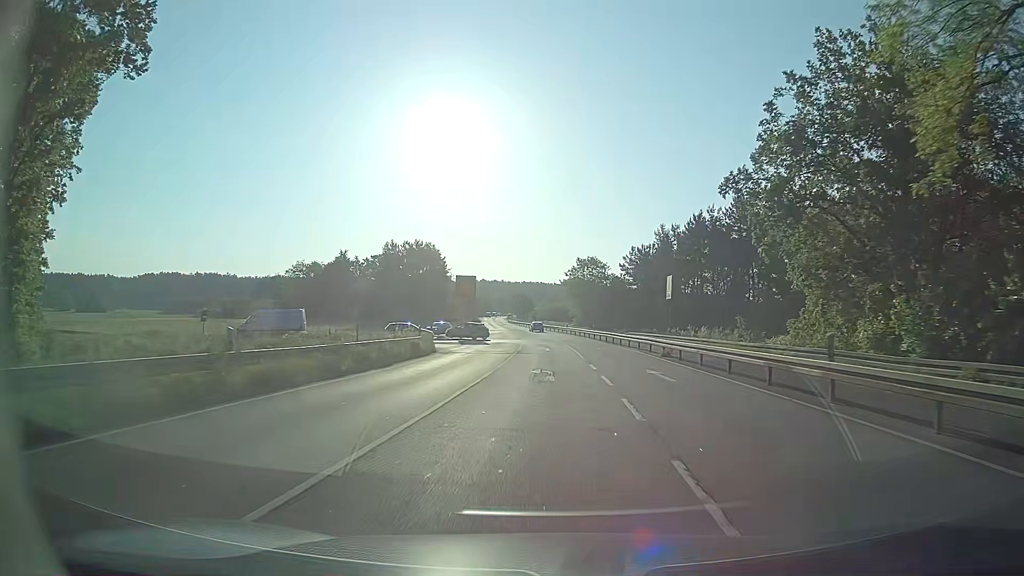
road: secondary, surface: asphalt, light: Day
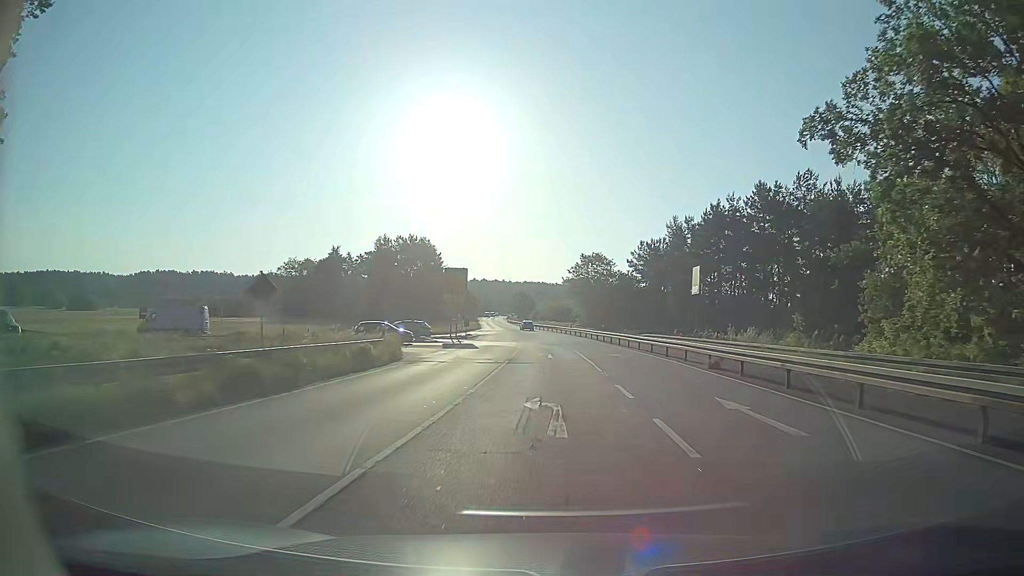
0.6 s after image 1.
(0.0, +8.8) m; -1°
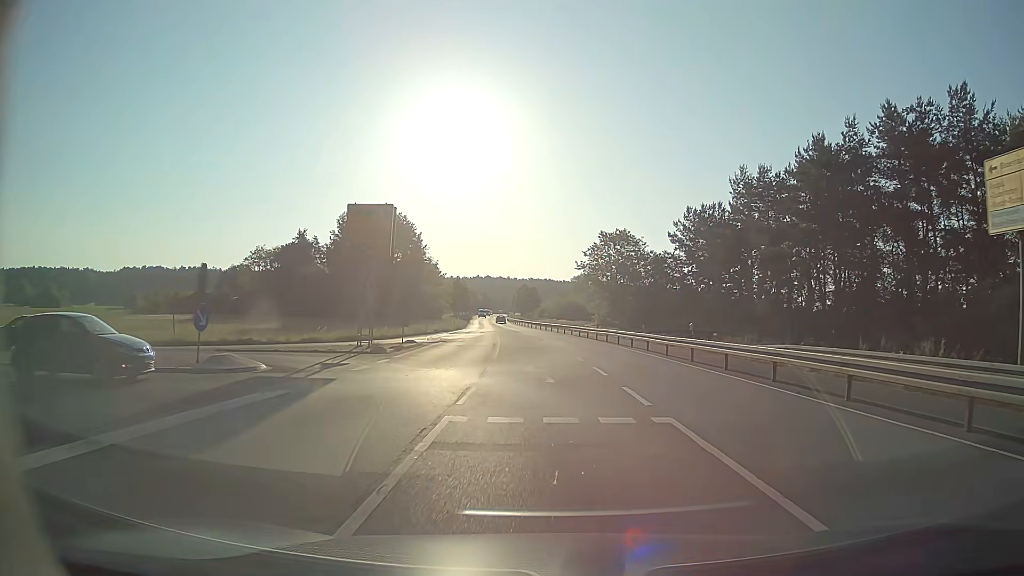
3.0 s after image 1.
(0.0, +30.8) m; 0°
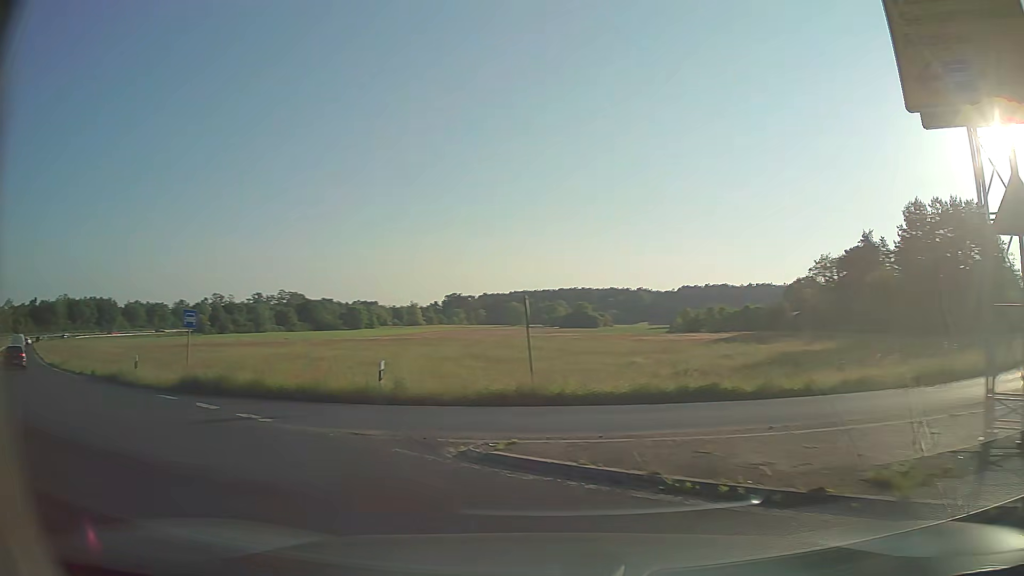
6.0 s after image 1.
(-4.7, +20.1) m; -49°
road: trunk_link
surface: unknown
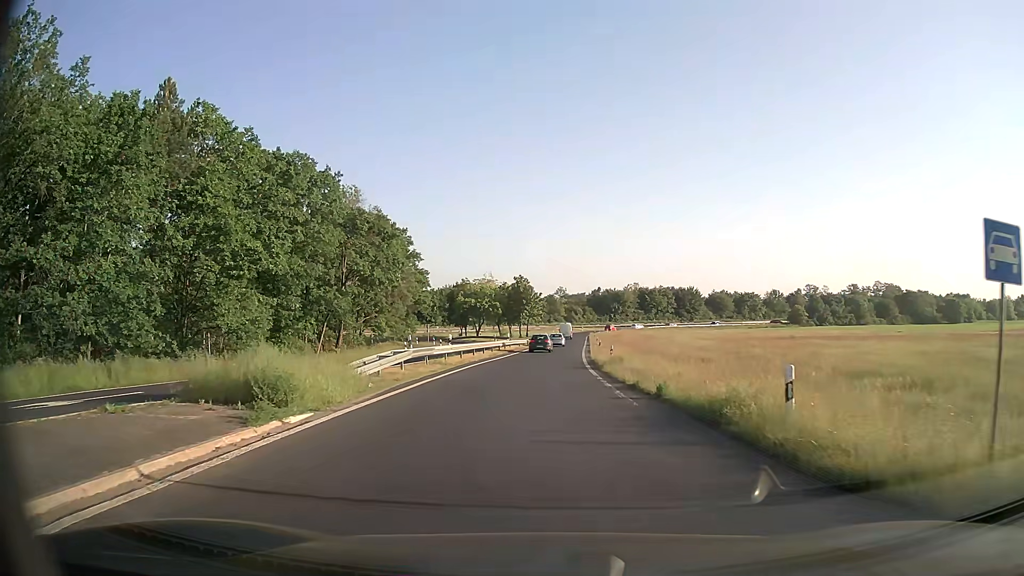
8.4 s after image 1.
(-9.1, +13.9) m; -50°
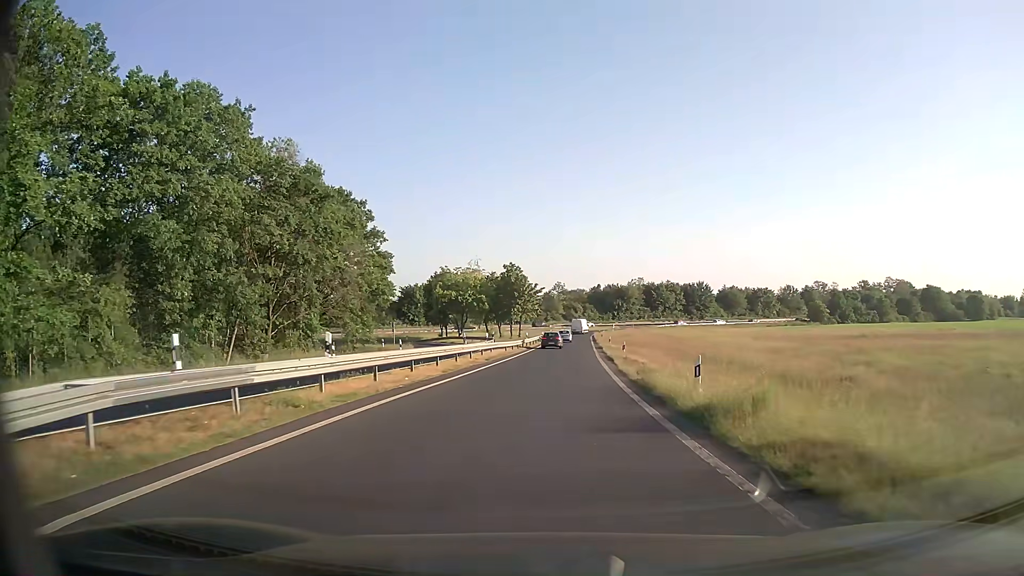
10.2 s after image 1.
(-0.1, +19.5) m; 0°
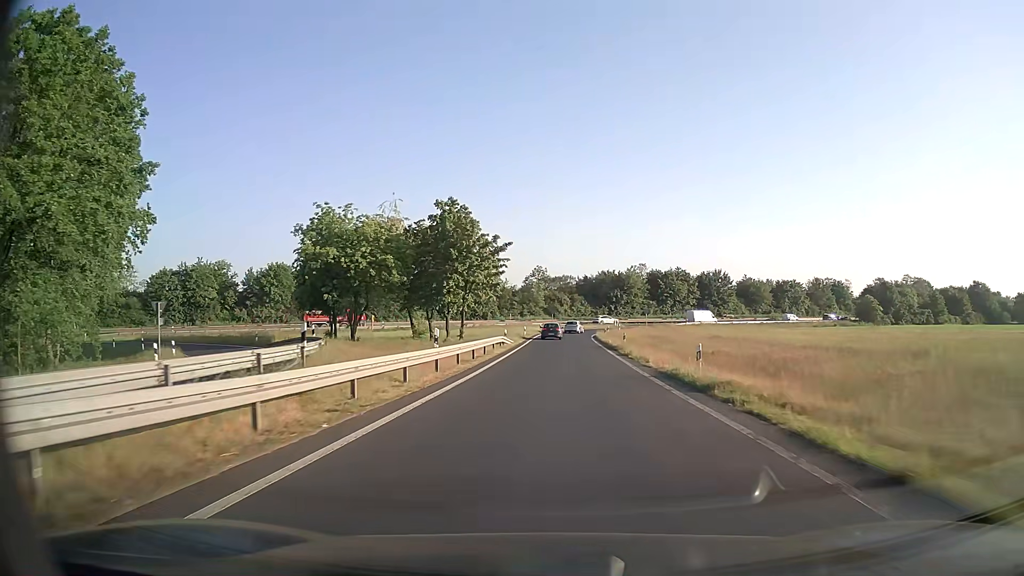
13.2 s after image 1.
(+0.8, +43.5) m; +2°
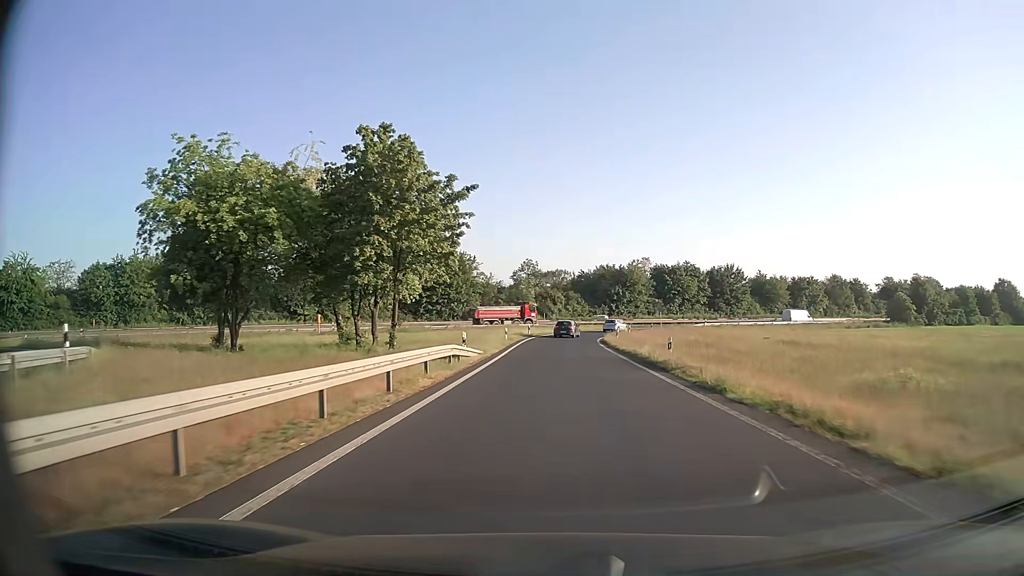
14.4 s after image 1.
(0.0, +18.4) m; +1°
(0, +10) (0, +20) (0, +30) (0, +40) (+1, +50) (+3, +60) (+5, +70) (+9, +79) (+15, +87) (+21, +95) m
